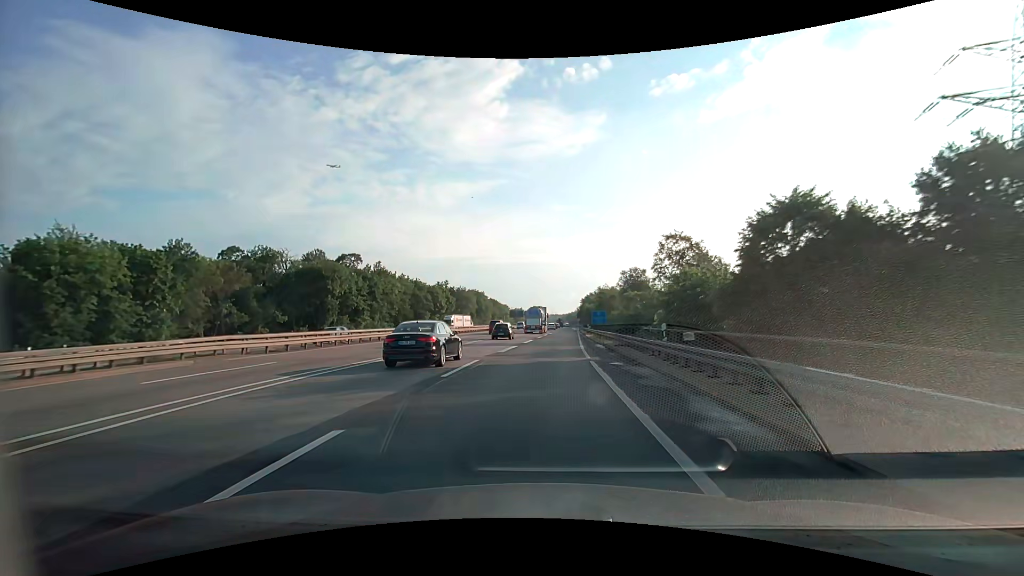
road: motorway_link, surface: asphalt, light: Day
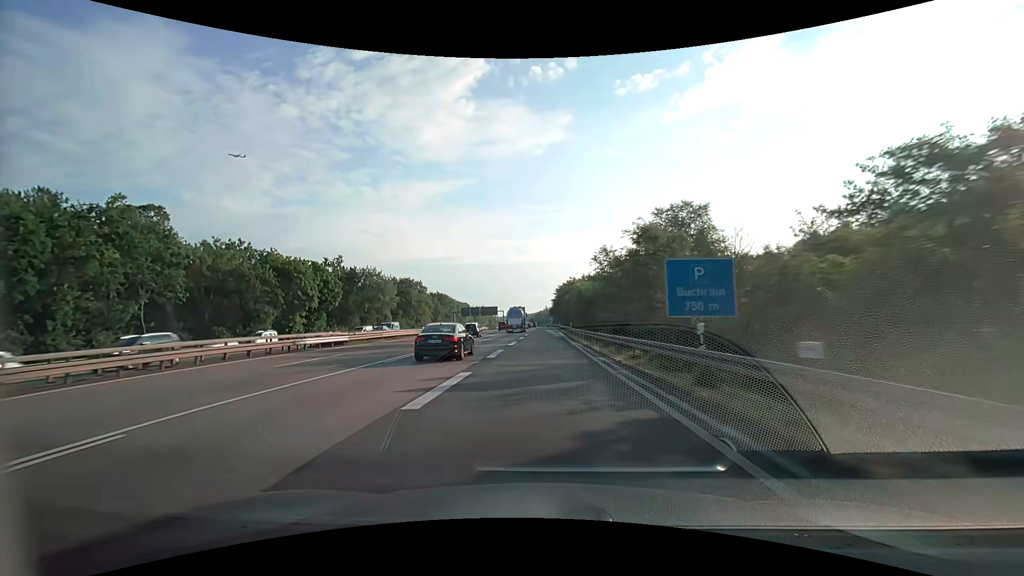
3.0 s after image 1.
(+2.5, +64.6) m; +4°
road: motorway
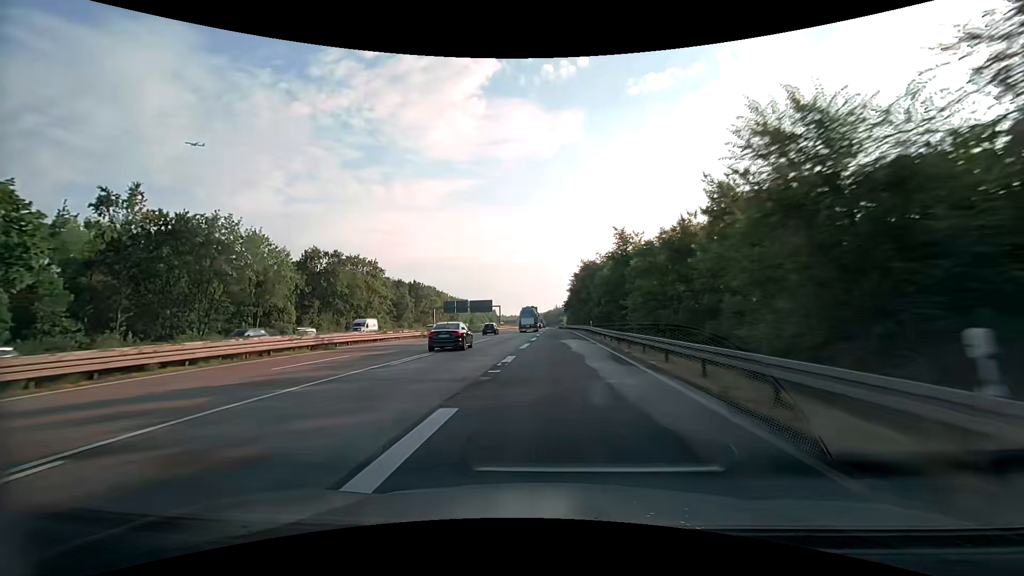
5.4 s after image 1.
(-0.4, +54.4) m; -1°
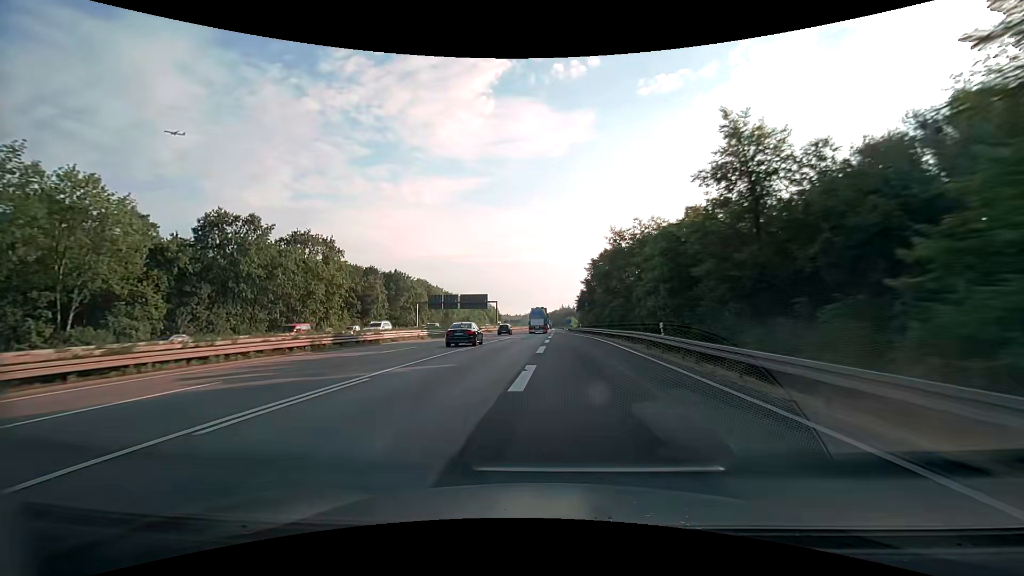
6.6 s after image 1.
(-0.2, +27.8) m; 0°
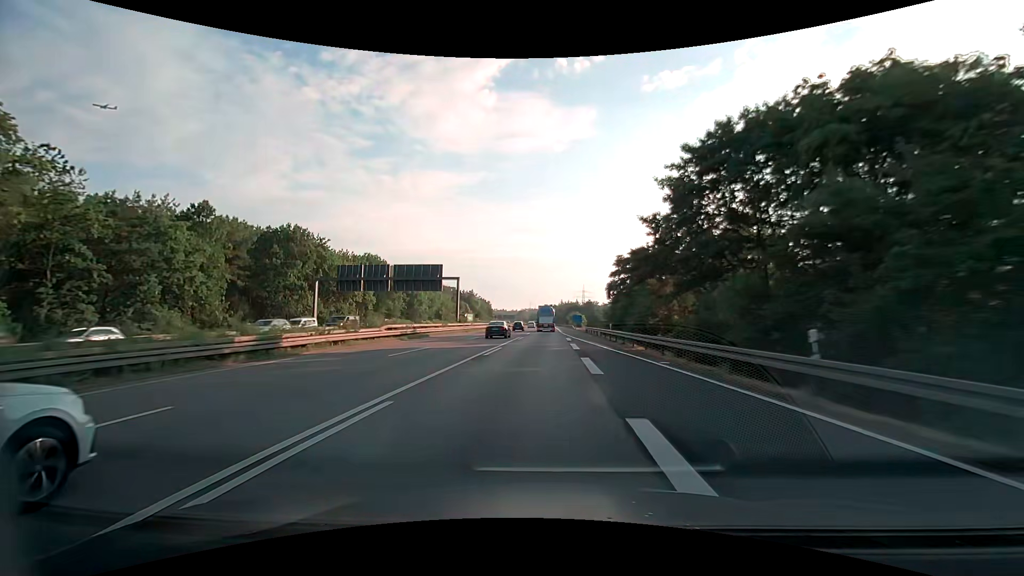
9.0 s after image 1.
(-0.5, +57.0) m; 0°
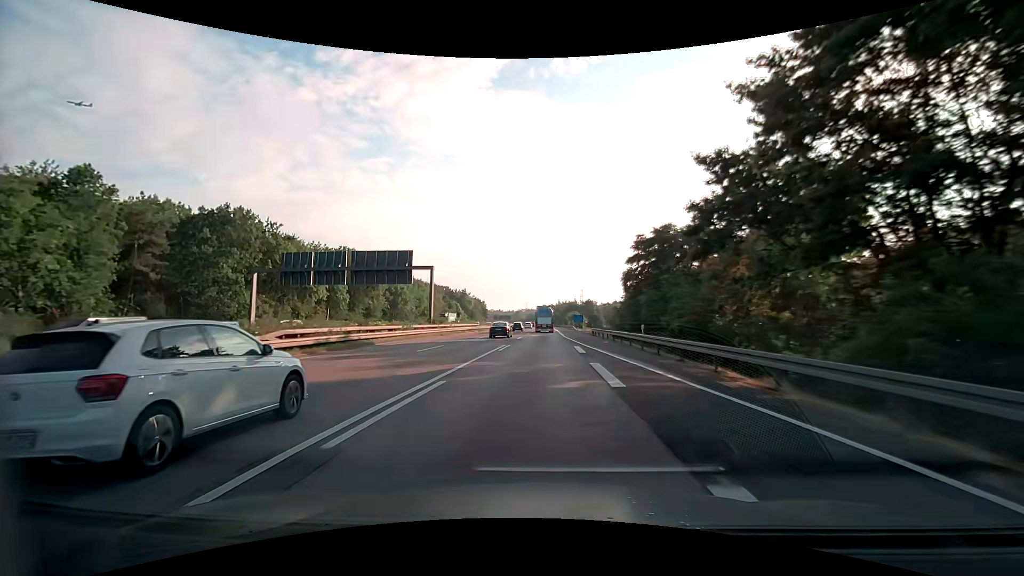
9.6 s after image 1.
(0.0, +14.5) m; 0°
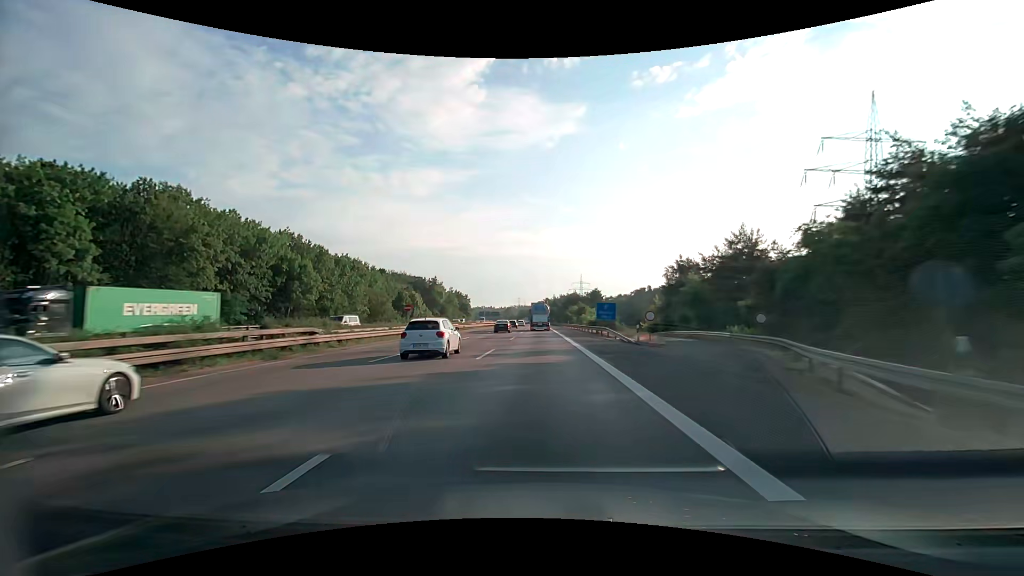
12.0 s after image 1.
(+0.6, +59.4) m; +1°
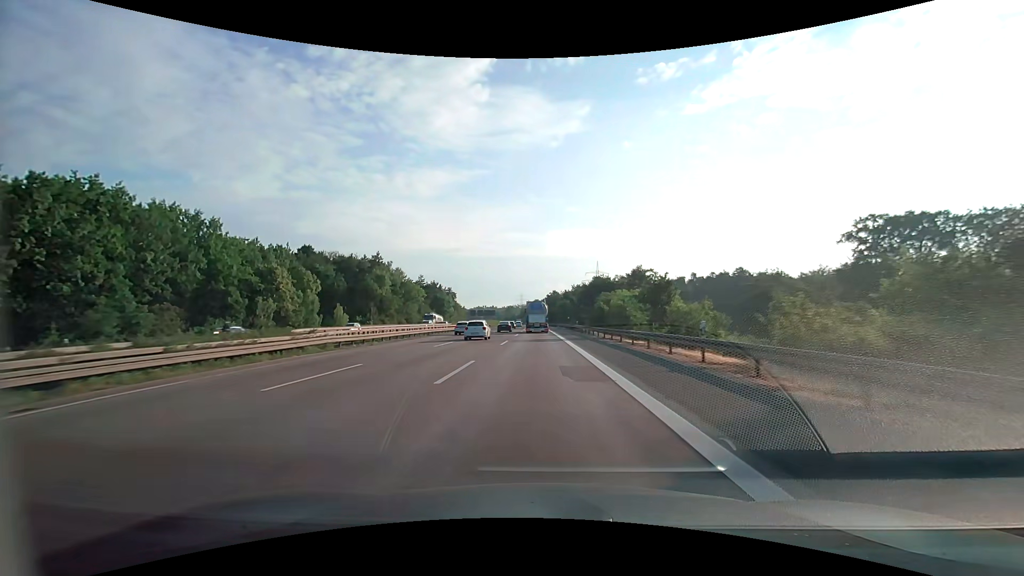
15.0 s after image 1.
(-0.4, +76.6) m; -1°
(0, +10) (0, +20) (0, +30) (0, +40) (-1, +50) (-1, +60) (-1, +70) (-1, +80) (-2, +90) (-2, +100) m
